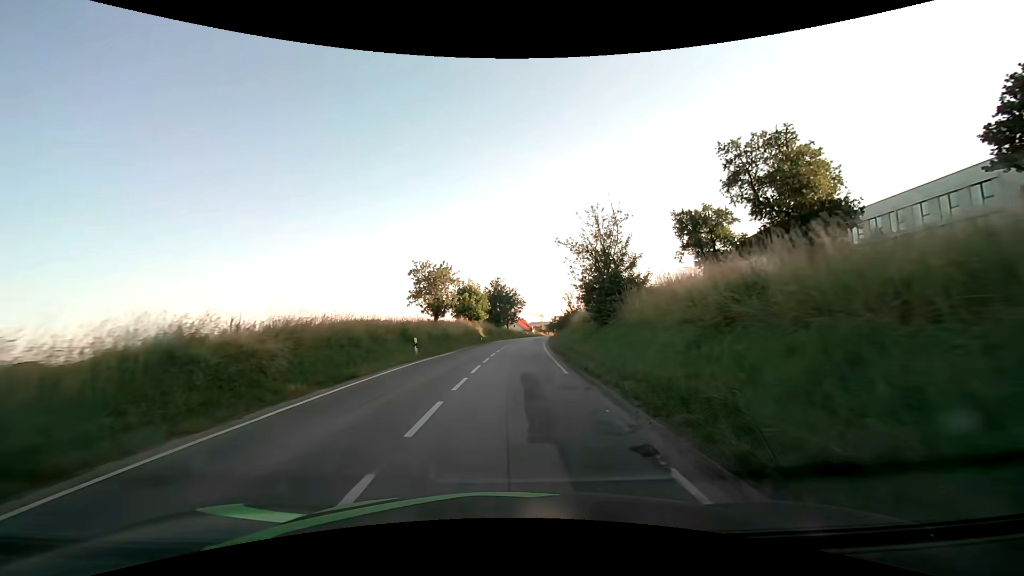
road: secondary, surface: asphalt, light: Day
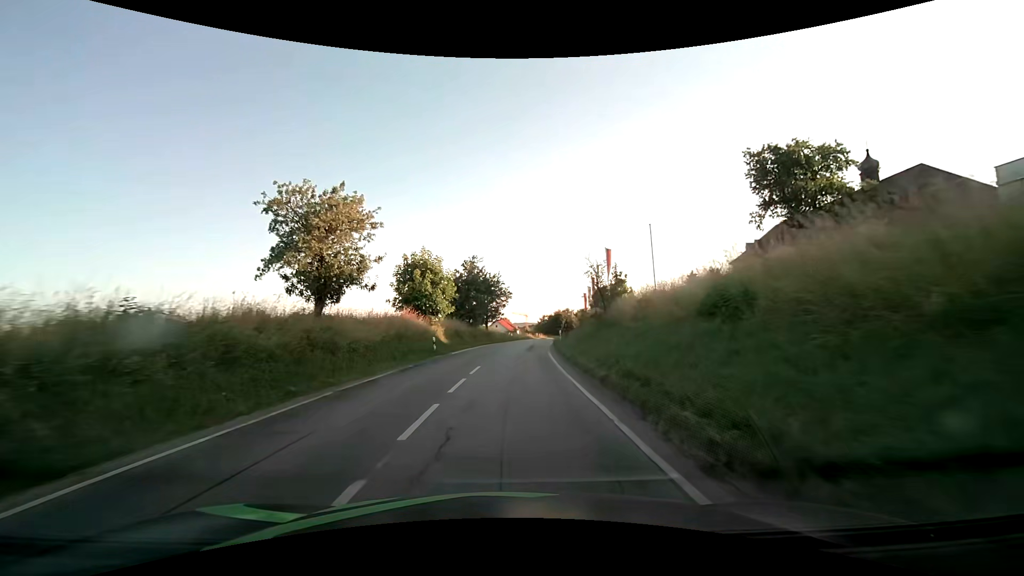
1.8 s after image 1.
(+0.4, +22.8) m; +2°
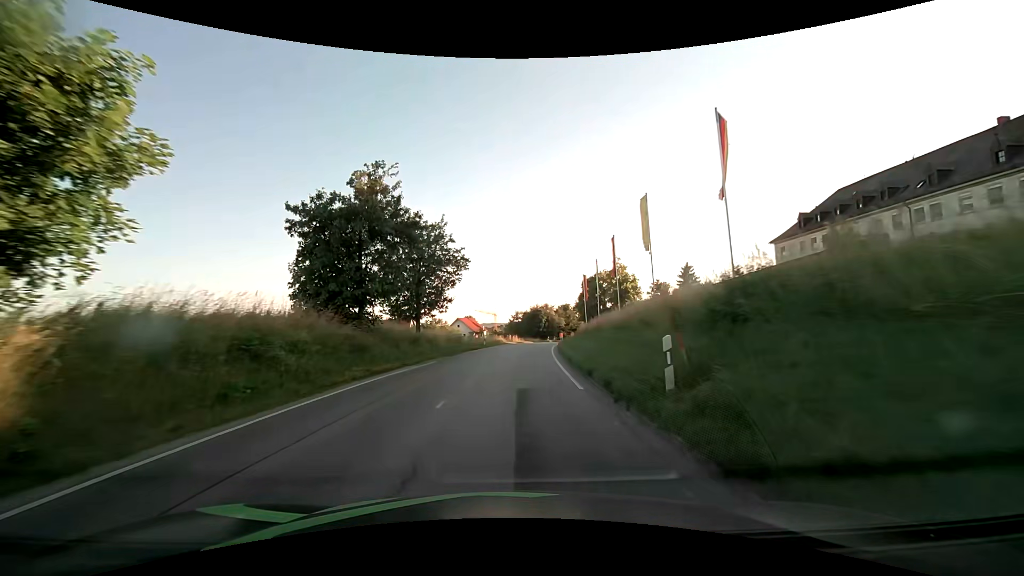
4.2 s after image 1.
(+0.8, +30.4) m; +4°
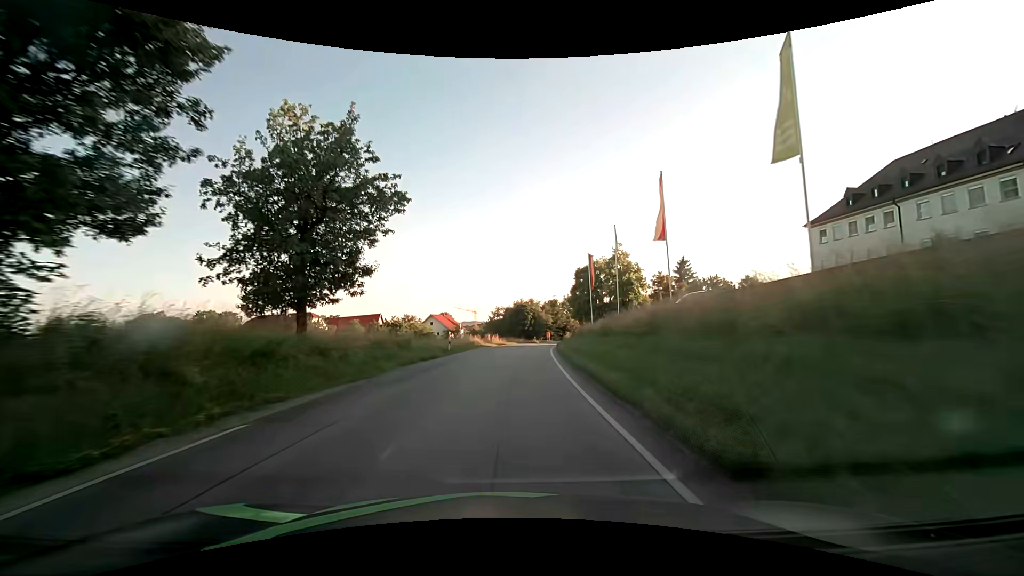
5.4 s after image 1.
(+0.2, +15.3) m; +2°
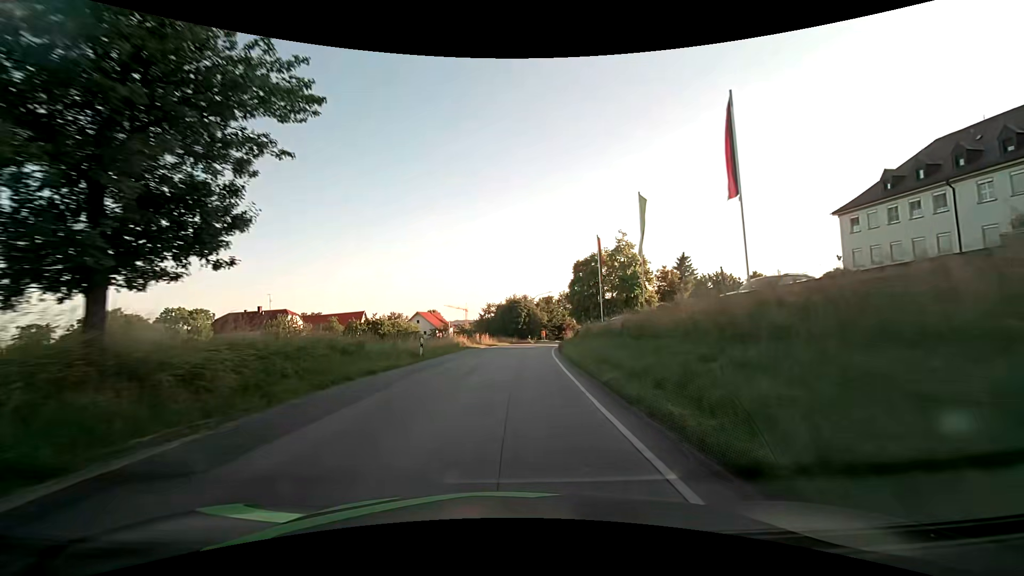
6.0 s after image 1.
(+0.1, +7.7) m; +1°
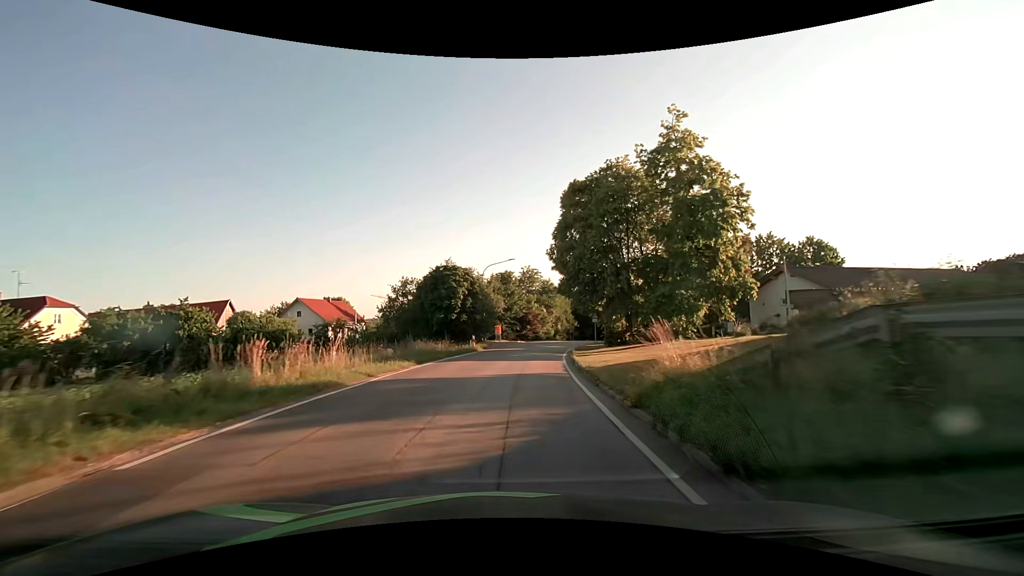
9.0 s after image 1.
(+2.0, +38.6) m; +6°
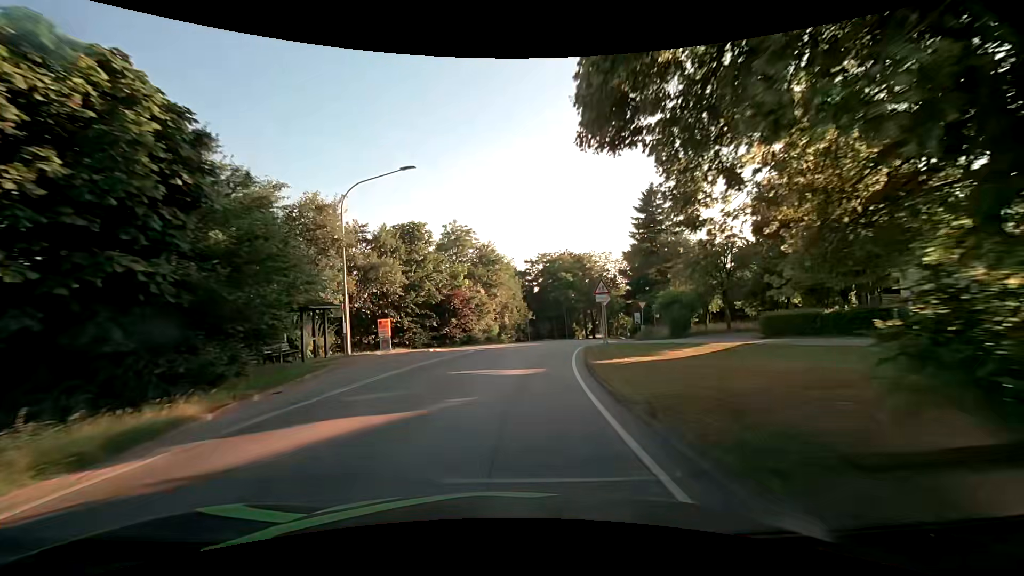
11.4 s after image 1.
(+2.0, +30.9) m; +7°
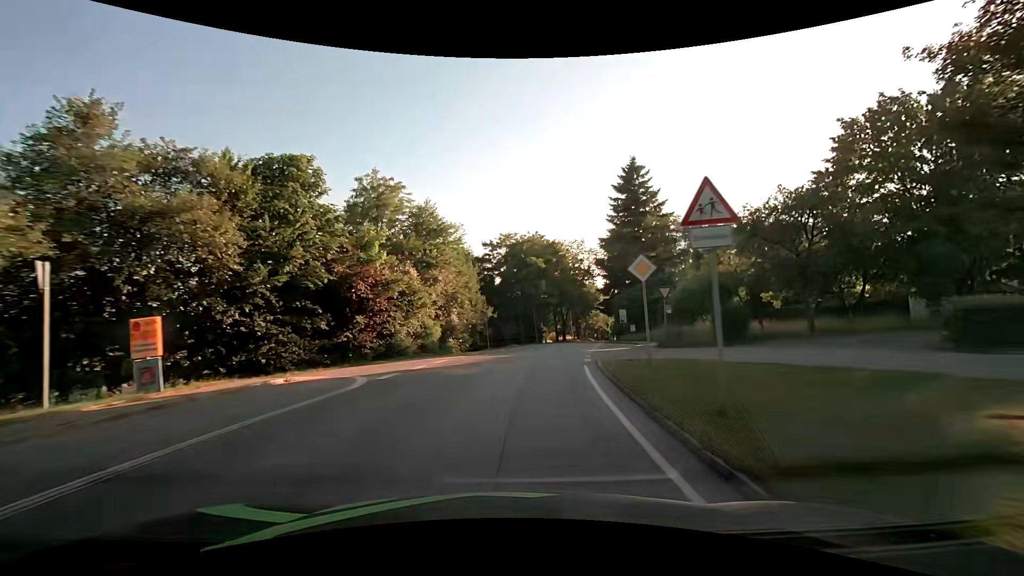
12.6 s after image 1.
(+0.7, +15.4) m; +5°
(0, +10) (+1, +20) (+3, +30) (+5, +40) (+7, +49) (+9, +59) (+11, +69) (+14, +79) (+16, +88) (+18, +98) m
